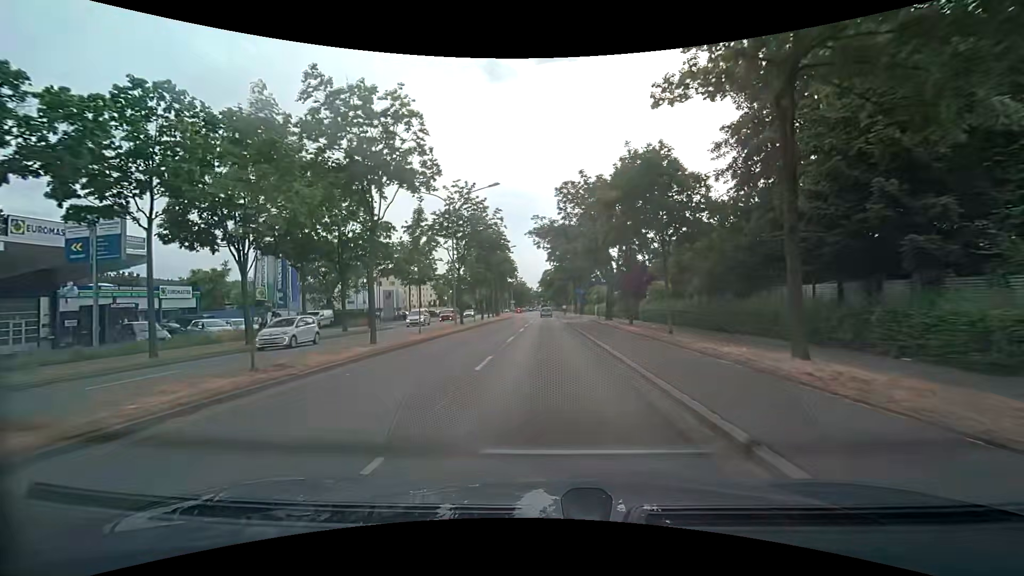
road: primary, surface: asphalt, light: Day
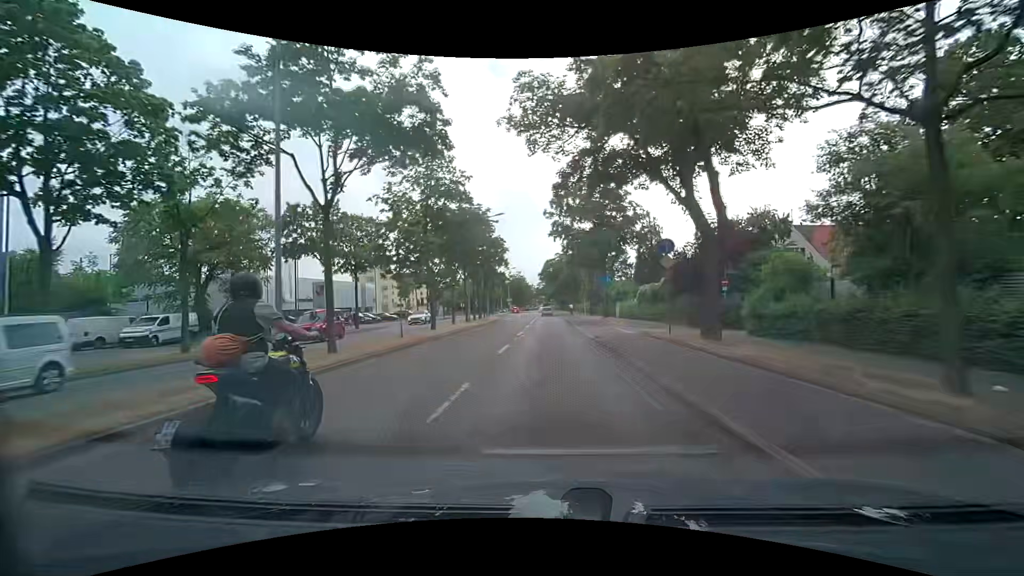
(0.0, +22.9) m; 0°
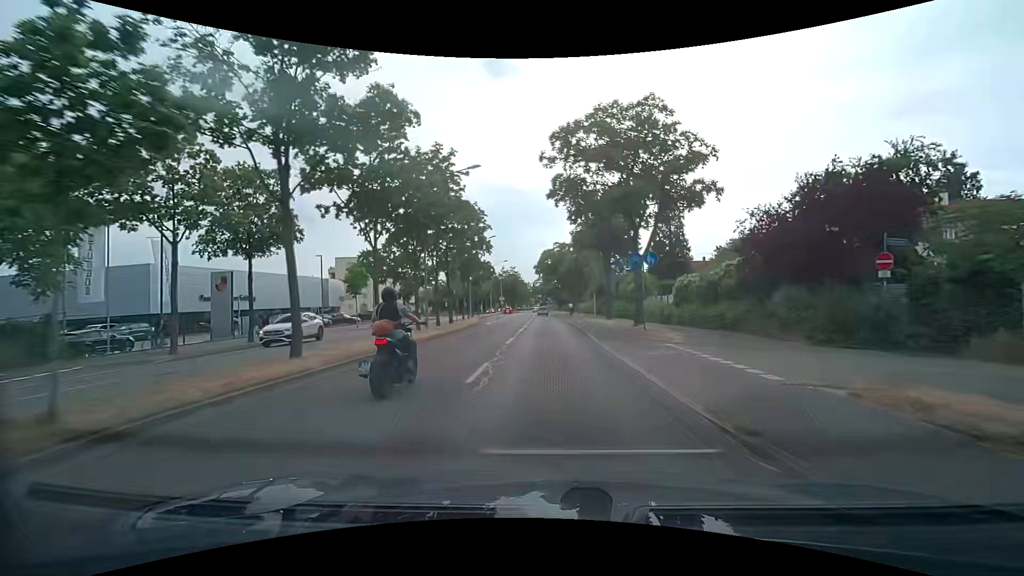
(-0.1, +15.1) m; -1°
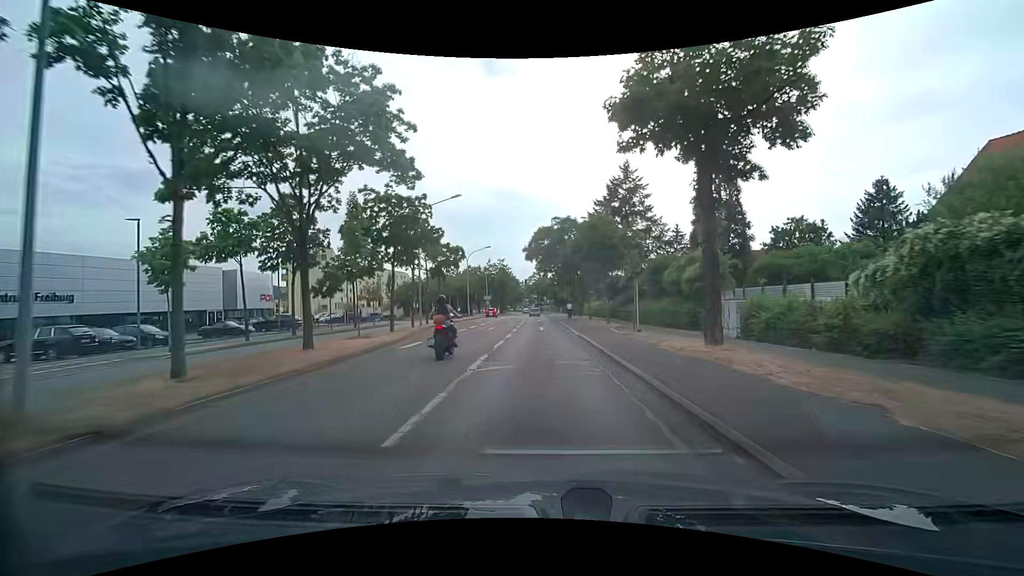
(+0.2, +22.6) m; +1°
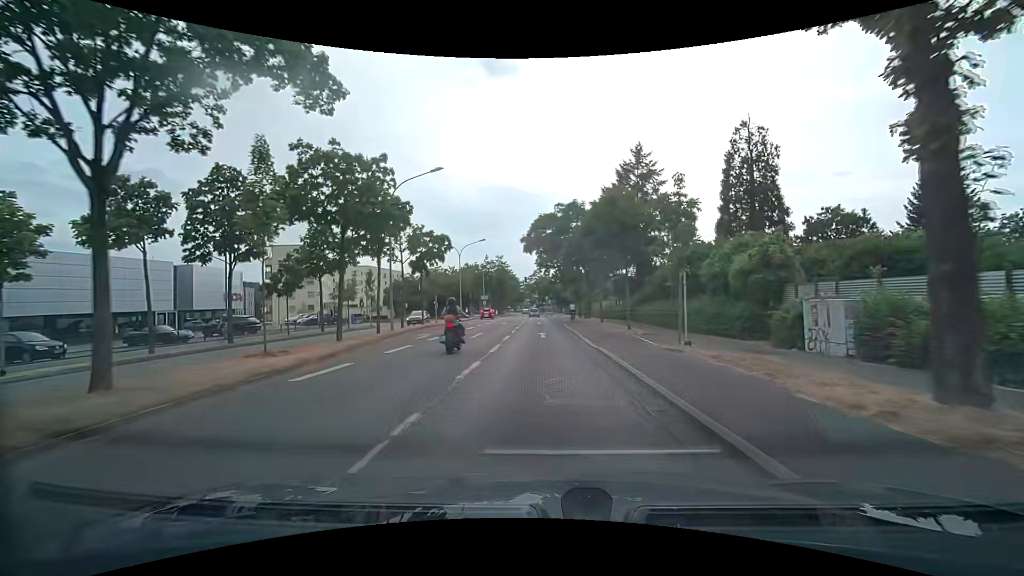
(0.0, +7.5) m; 0°
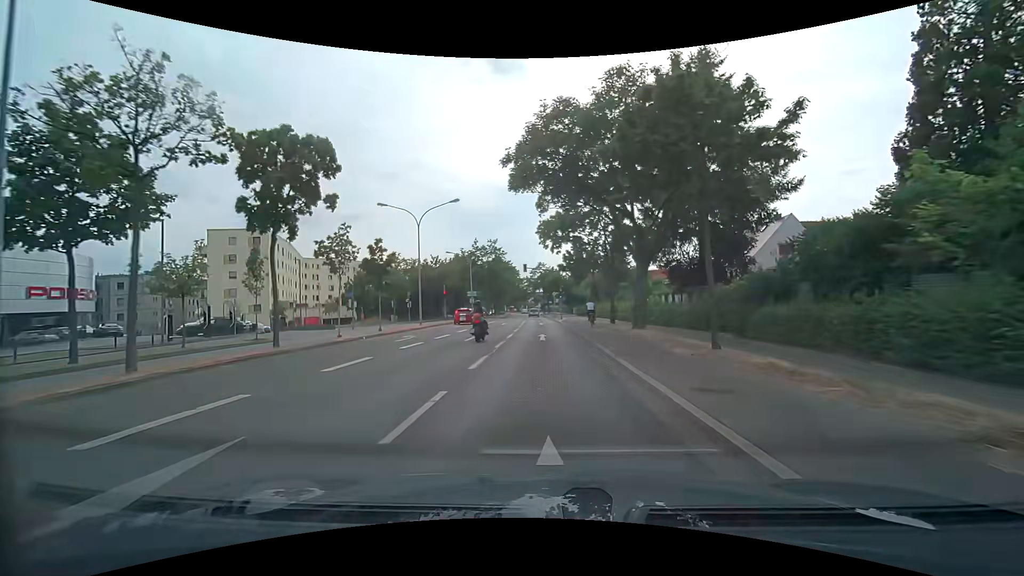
(-0.2, +22.5) m; -1°
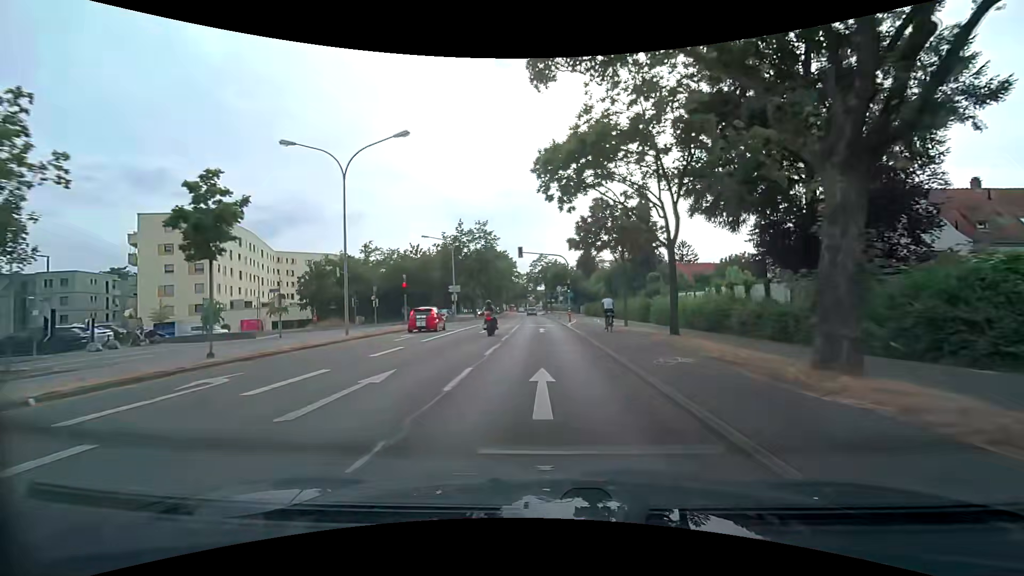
(-0.1, +15.0) m; 0°
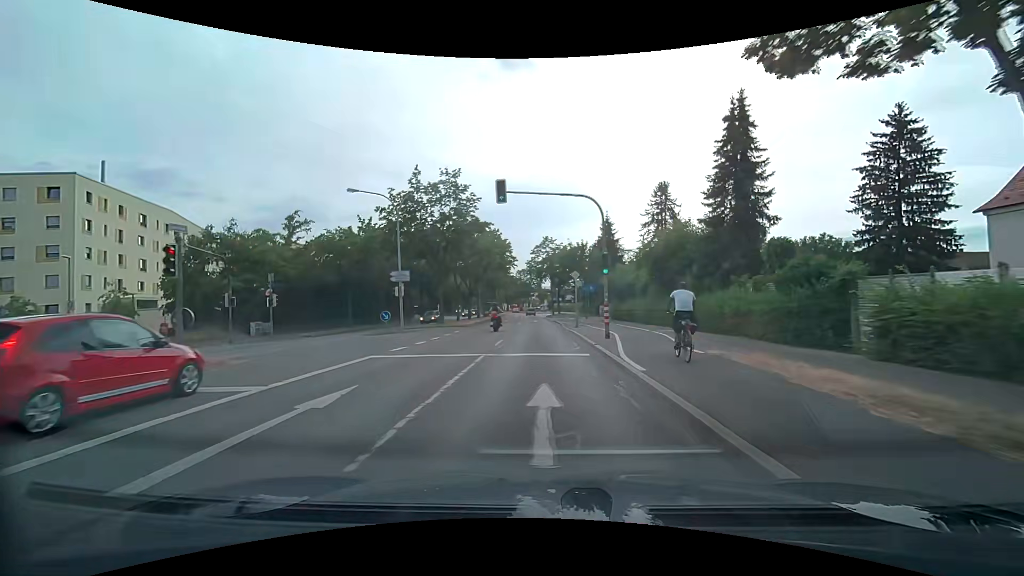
(-0.2, +22.5) m; -1°
(0, +10) (0, +20) (0, +30) (0, +40) (-1, +50) (-1, +60) (-1, +70) (-2, +80) (-2, +90) (-3, +100) m
